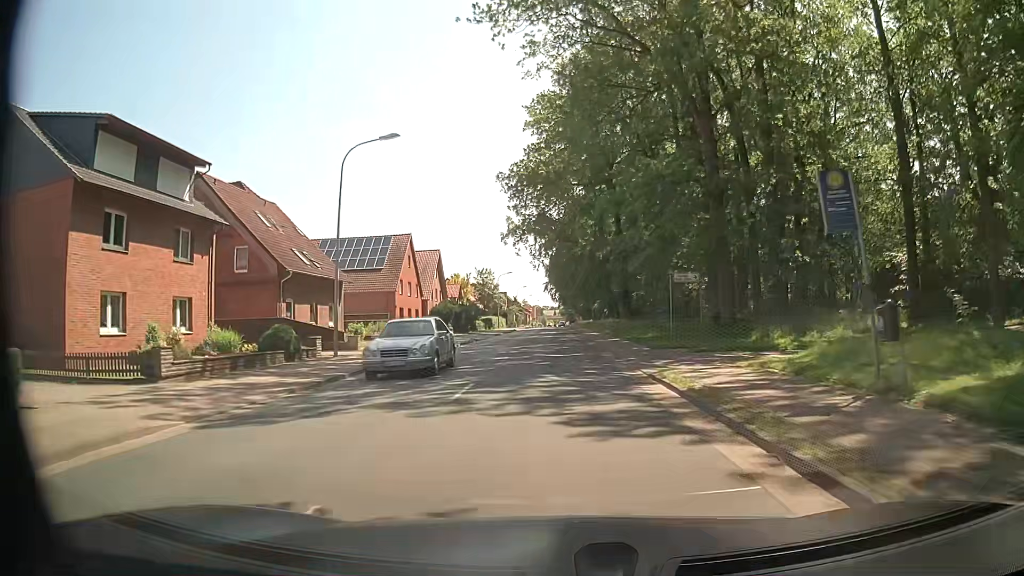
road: secondary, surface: asphalt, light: Day
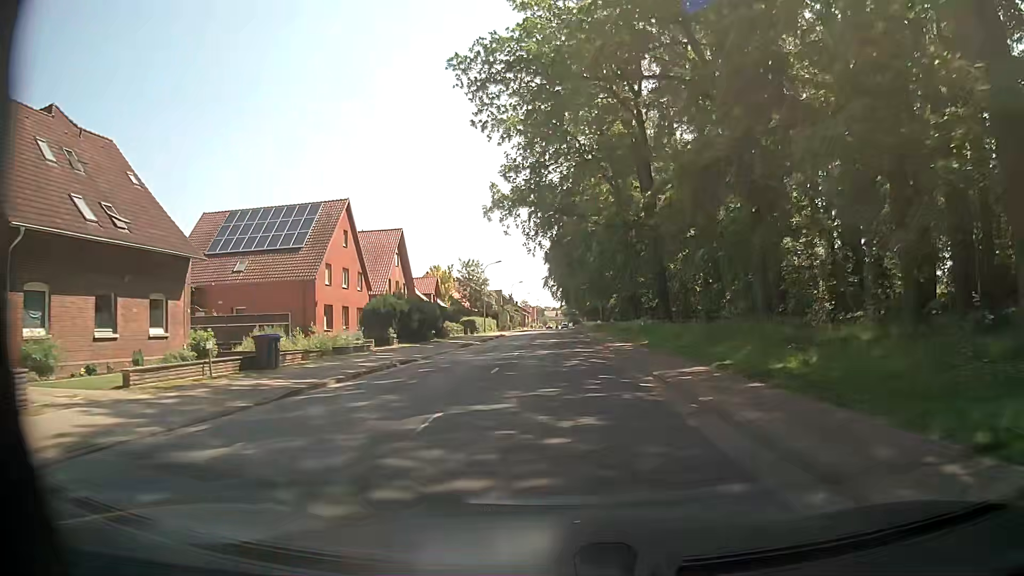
(0.0, +22.1) m; 0°
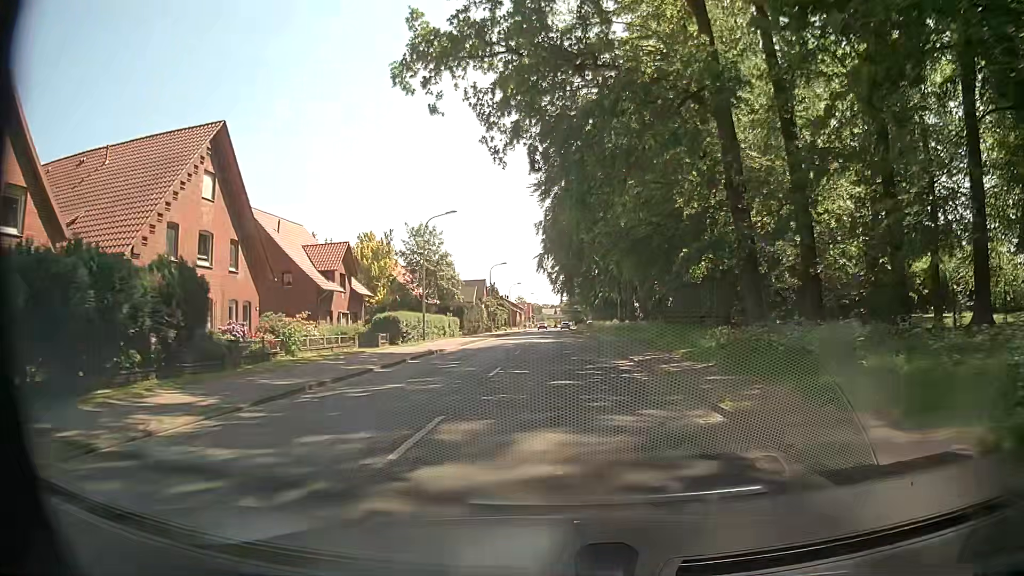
(-0.4, +36.9) m; 0°
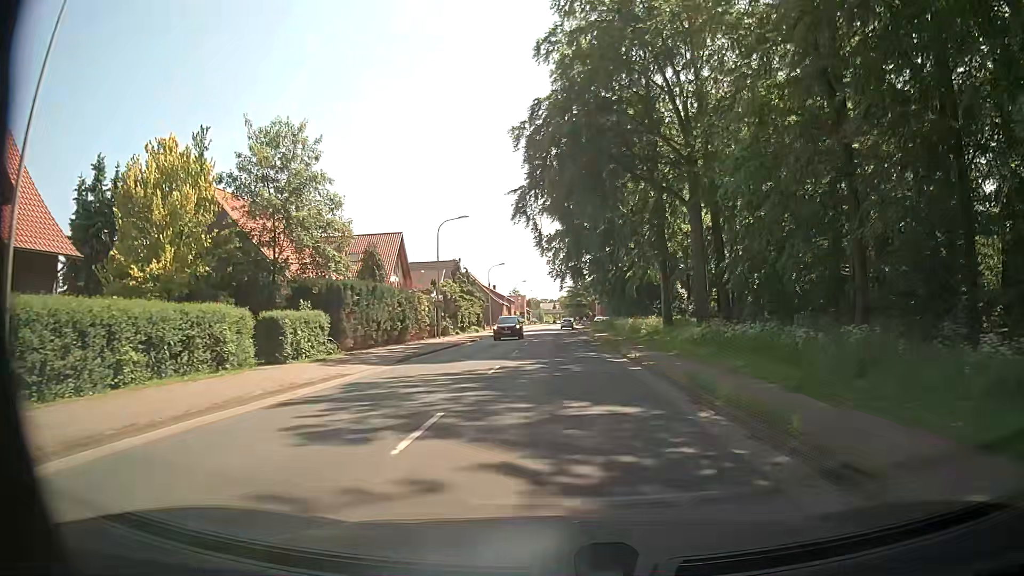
(0.0, +36.4) m; 0°
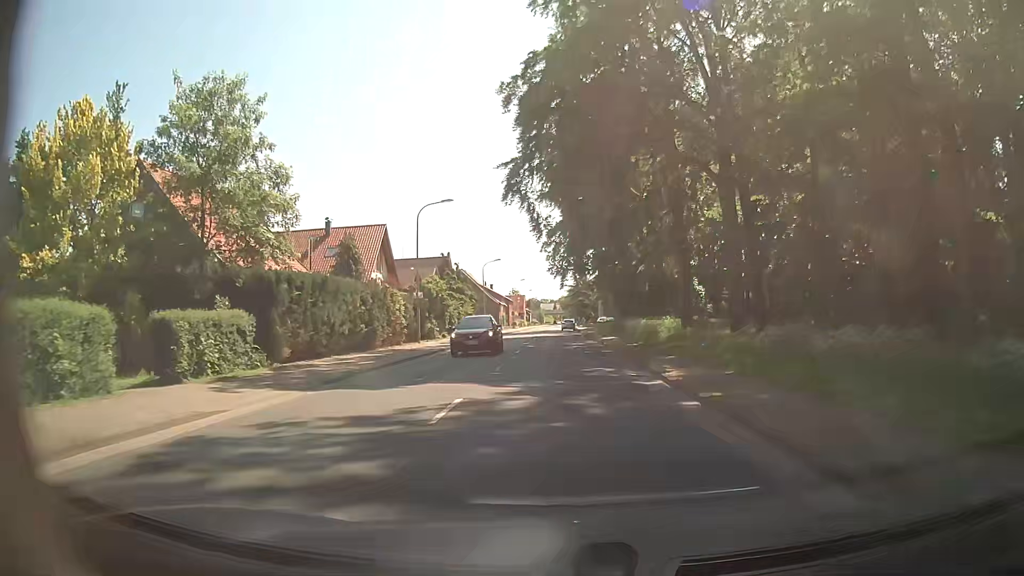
(+0.1, +7.3) m; +1°
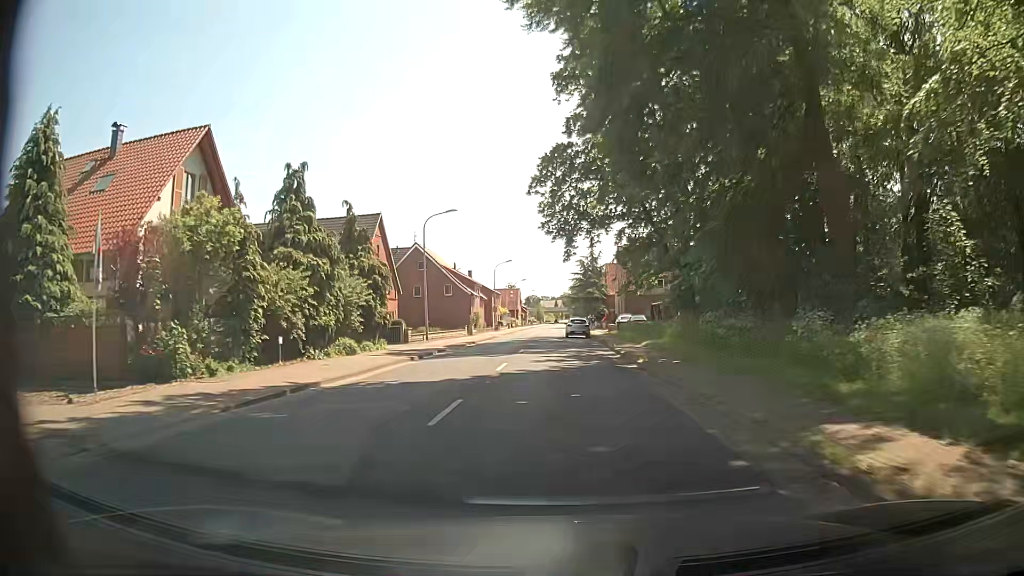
(-0.3, +36.3) m; 0°
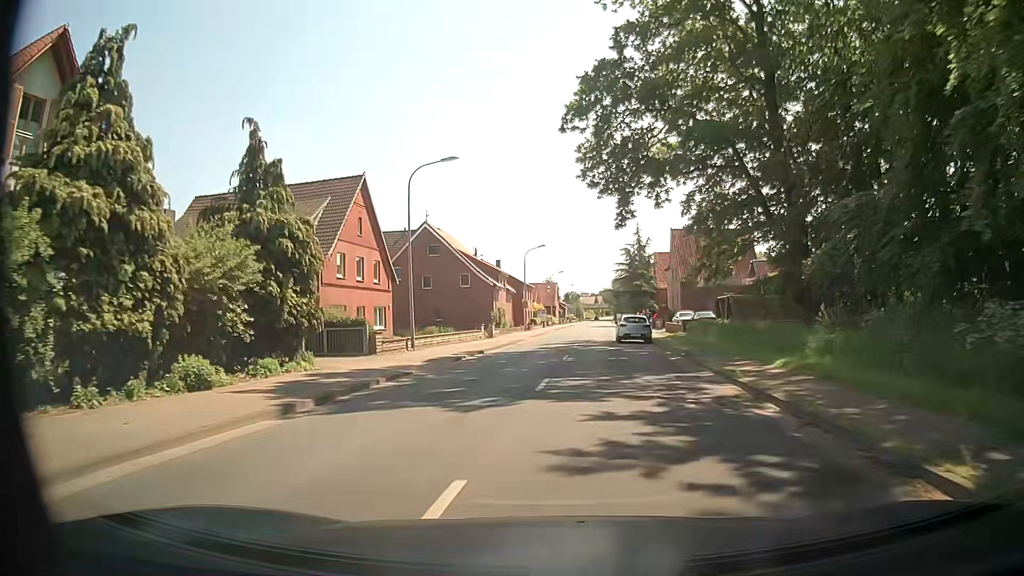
(-0.4, +14.5) m; -2°
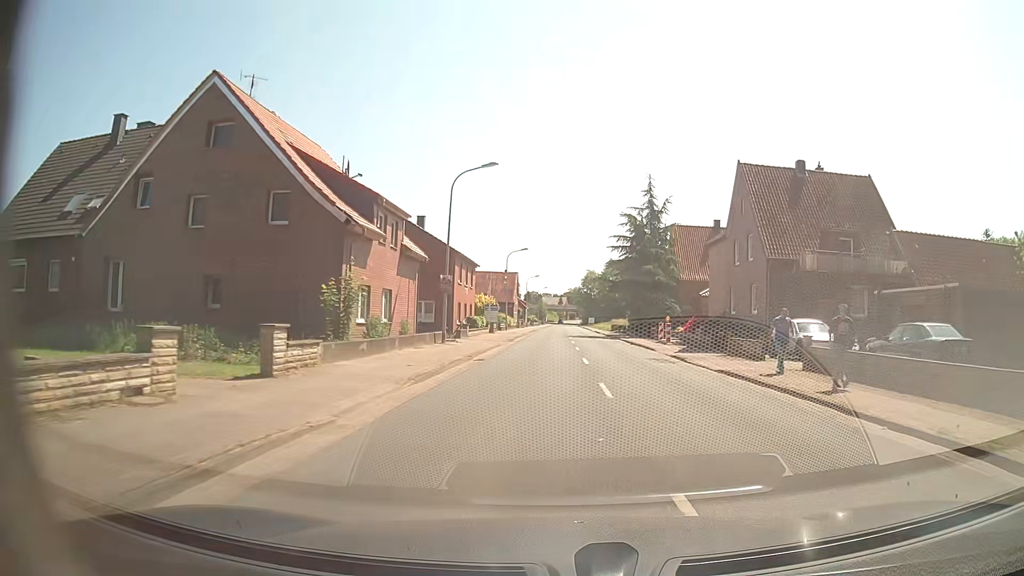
(-1.0, +36.5) m; +2°
(0, +10) (0, +20) (+1, +30) (+2, +40) (+2, +50) (+2, +60) (+3, +70) (+3, +80) (+3, +90) (+3, +100) m
